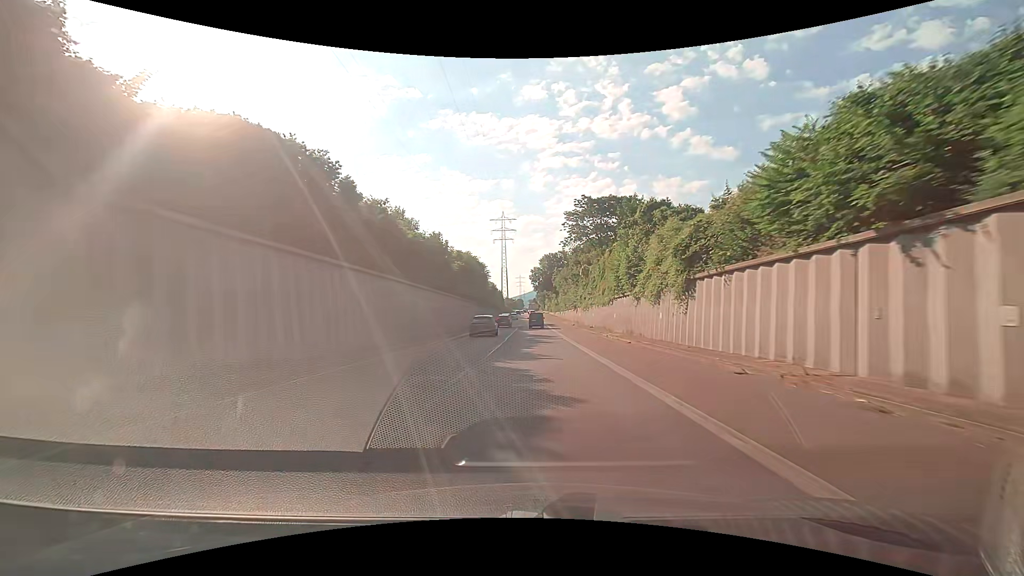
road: trunk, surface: asphalt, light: Day
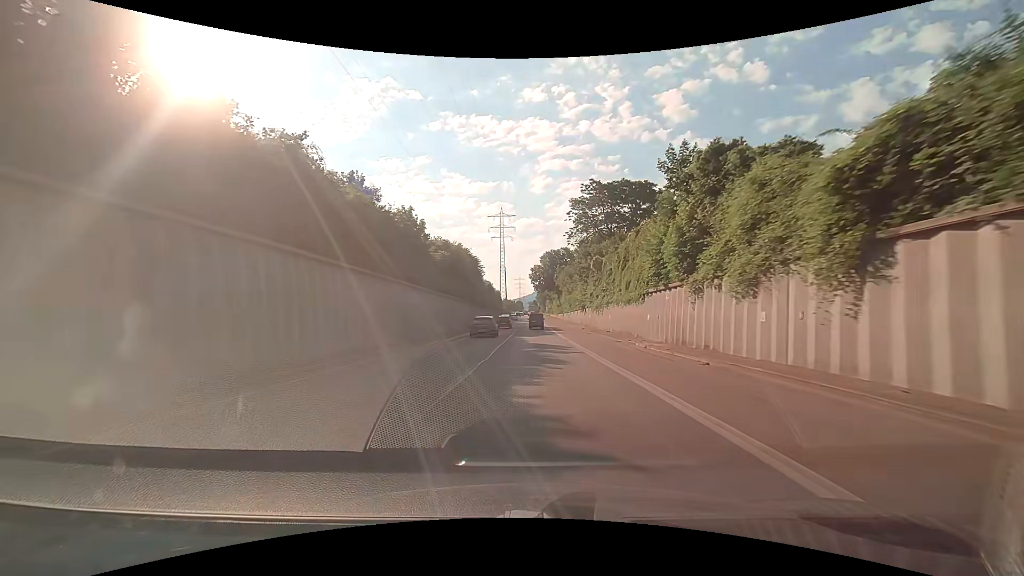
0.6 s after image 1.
(0.0, +12.1) m; -1°
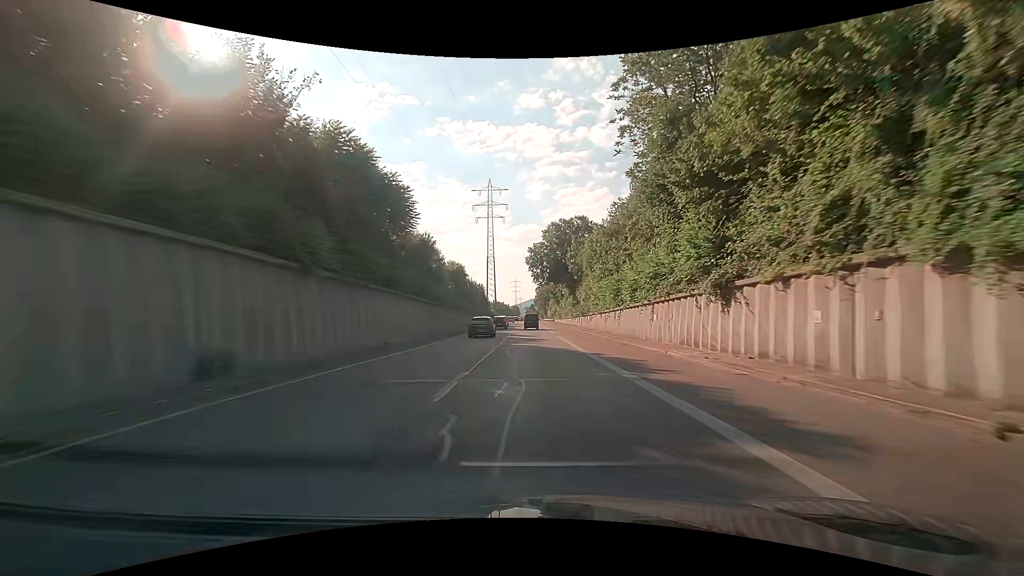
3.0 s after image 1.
(+0.4, +48.4) m; +1°
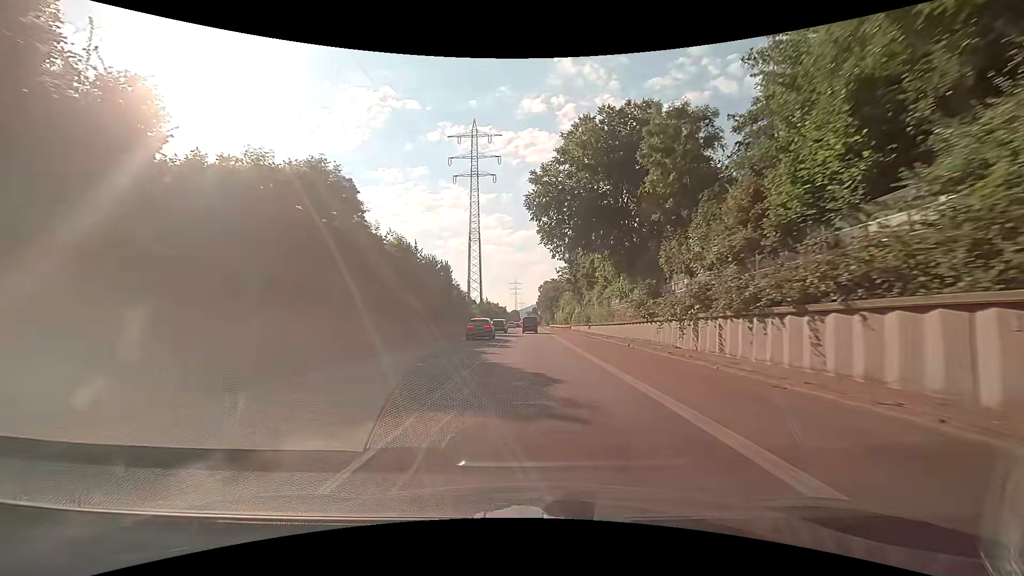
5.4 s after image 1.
(-0.2, +48.2) m; 0°
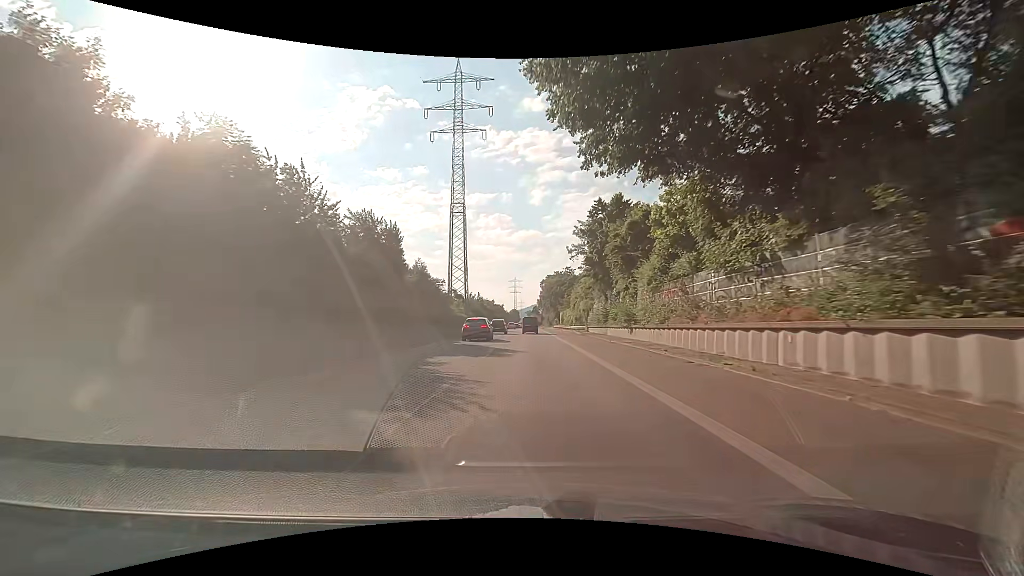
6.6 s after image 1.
(0.0, +23.9) m; 0°
